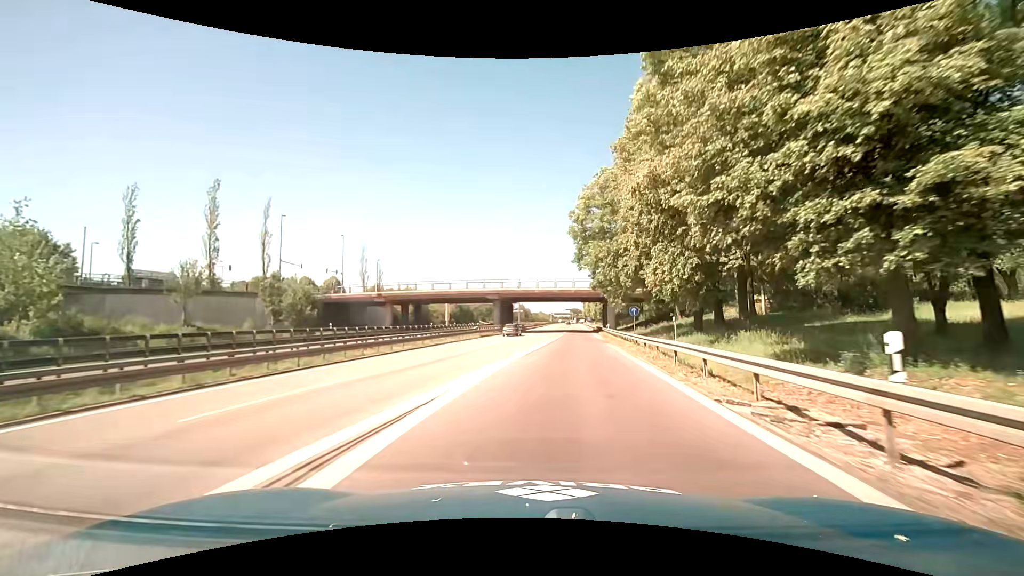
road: motorway_link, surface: asphalt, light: Day
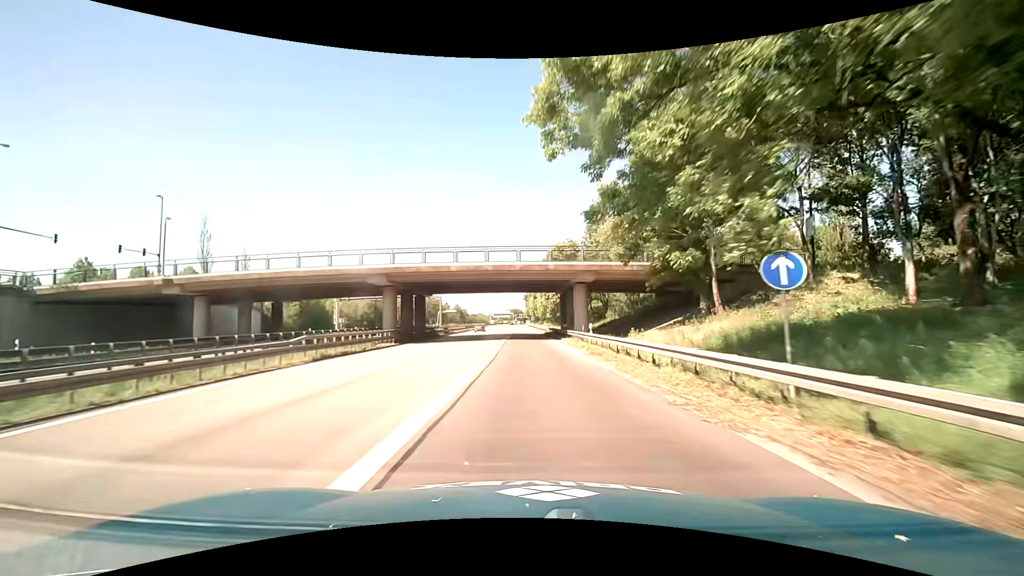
(+2.2, +30.4) m; +7°
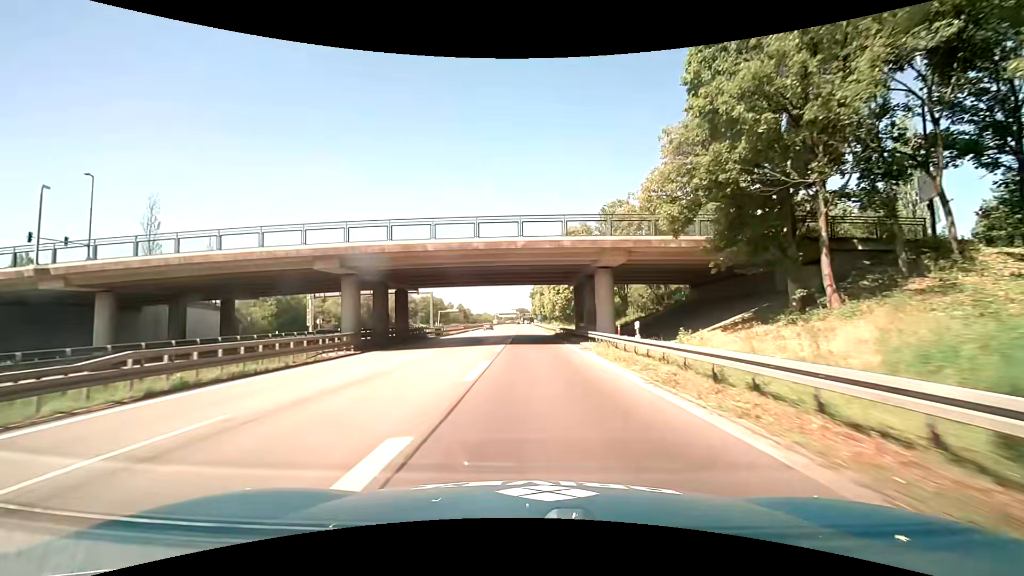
(0.0, +11.2) m; 0°
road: motorway
(0, +10) (0, +20) (-1, +30) (-1, +40) (-2, +50) (-2, +60) (-3, +70) (-3, +80) (-3, +90) (-4, +100) m
